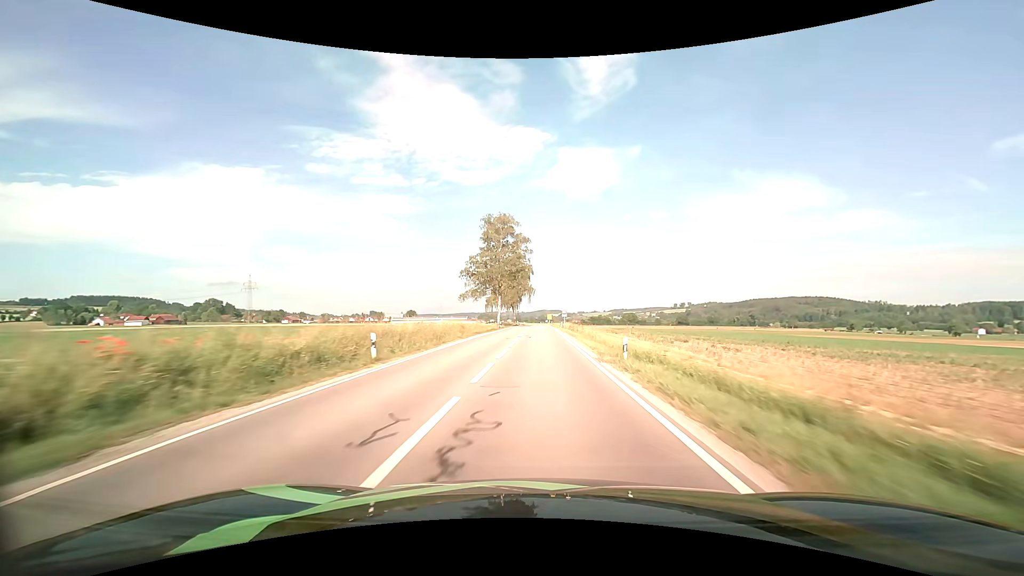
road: secondary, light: Day
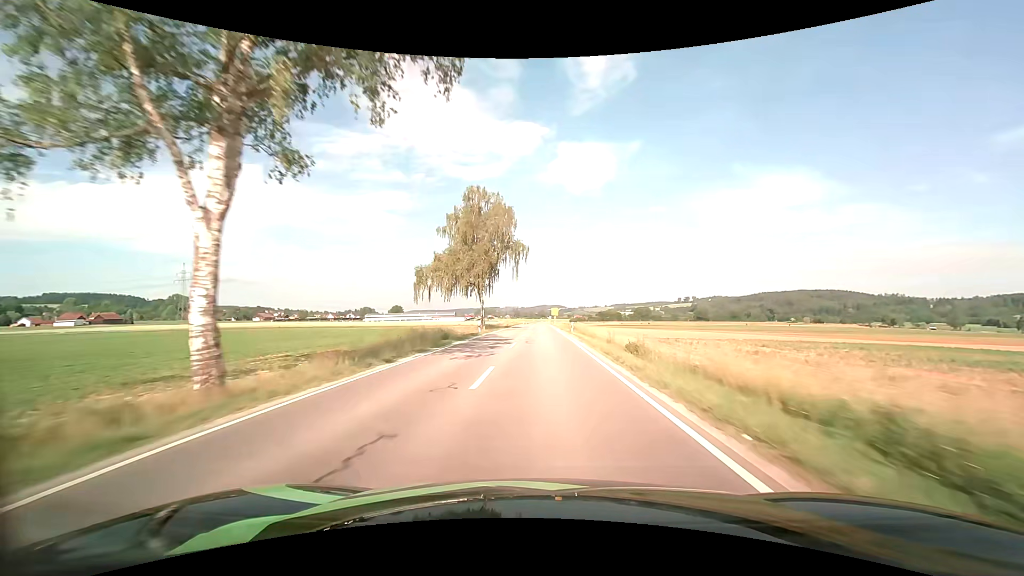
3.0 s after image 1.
(+0.3, +74.0) m; 0°
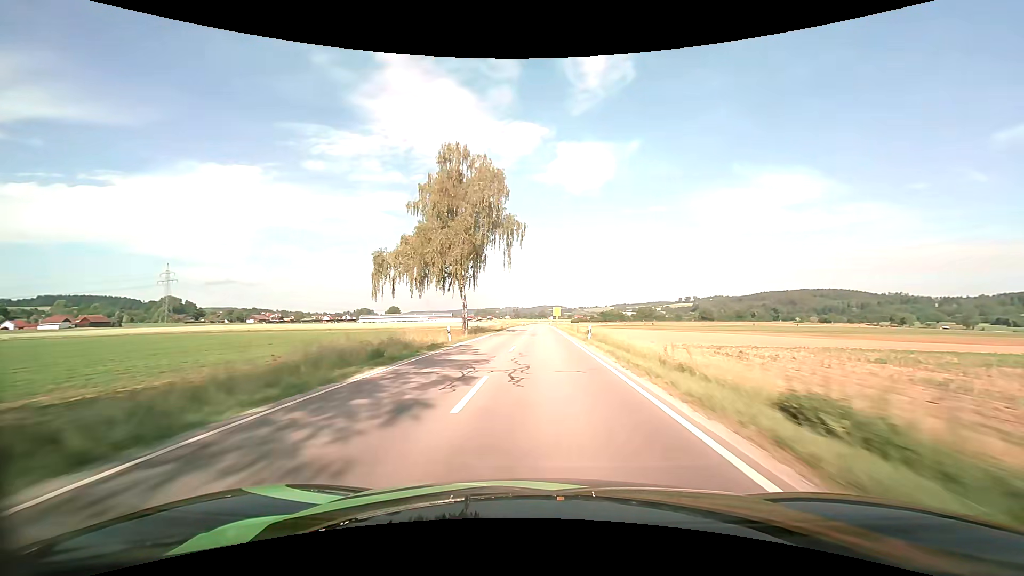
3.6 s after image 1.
(0.0, +14.2) m; 0°
(0, +10) (0, +20) (0, +30) (0, +40) (0, +50) (0, +60) (+1, +70) (+1, +80) (+1, +90) (+1, +100) m
